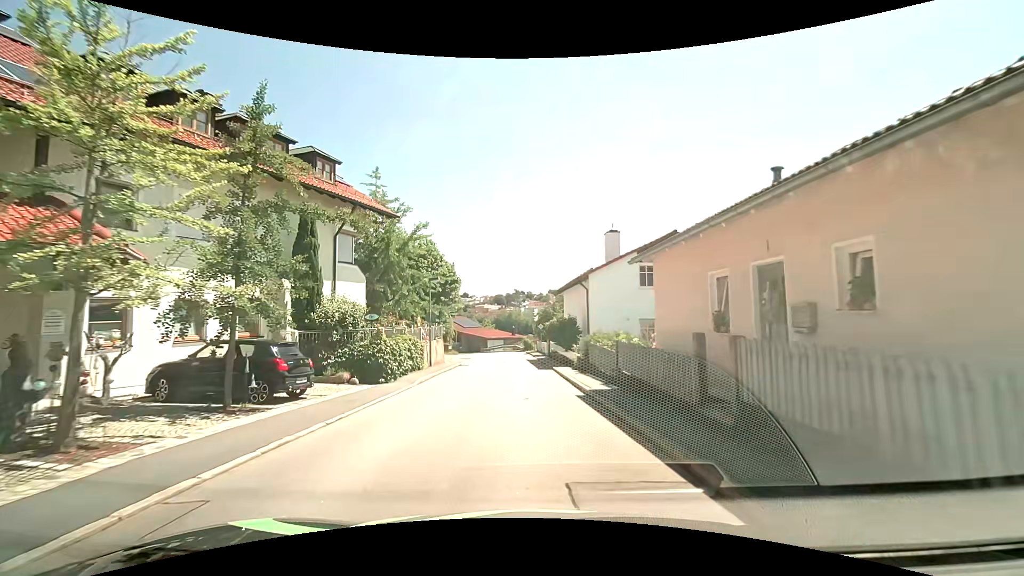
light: Day
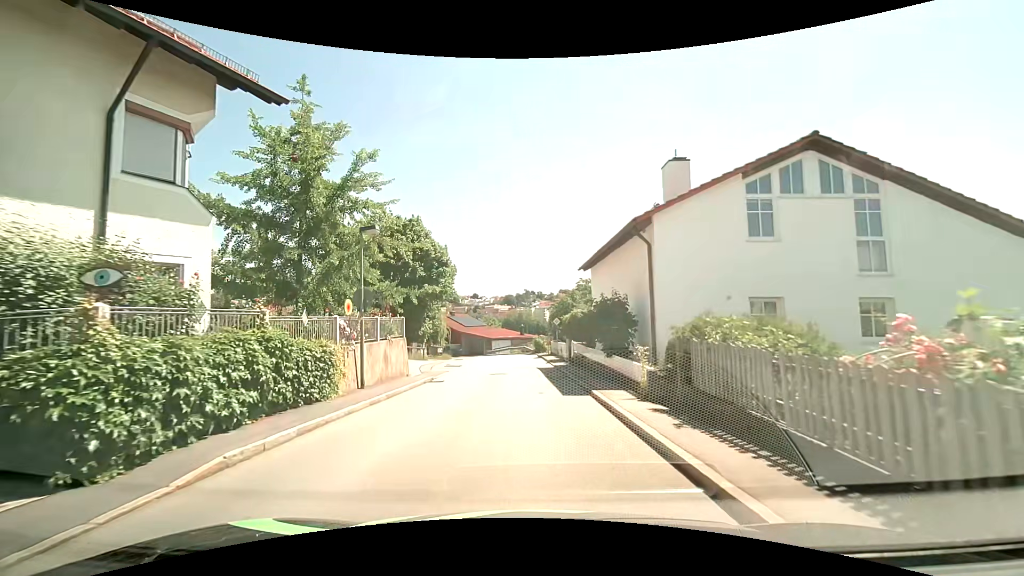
(-0.1, +12.1) m; -1°
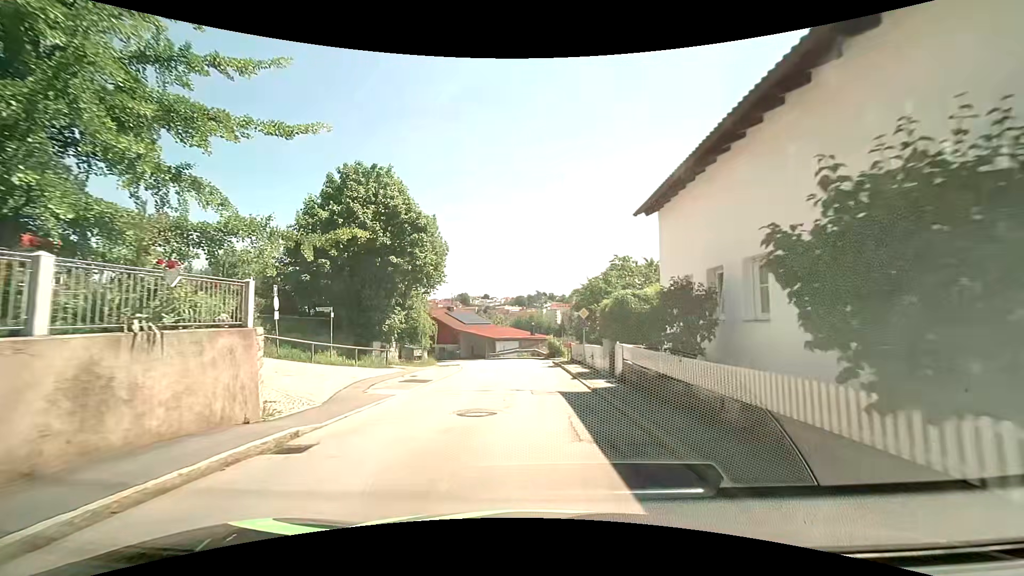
(-0.2, +12.2) m; -2°
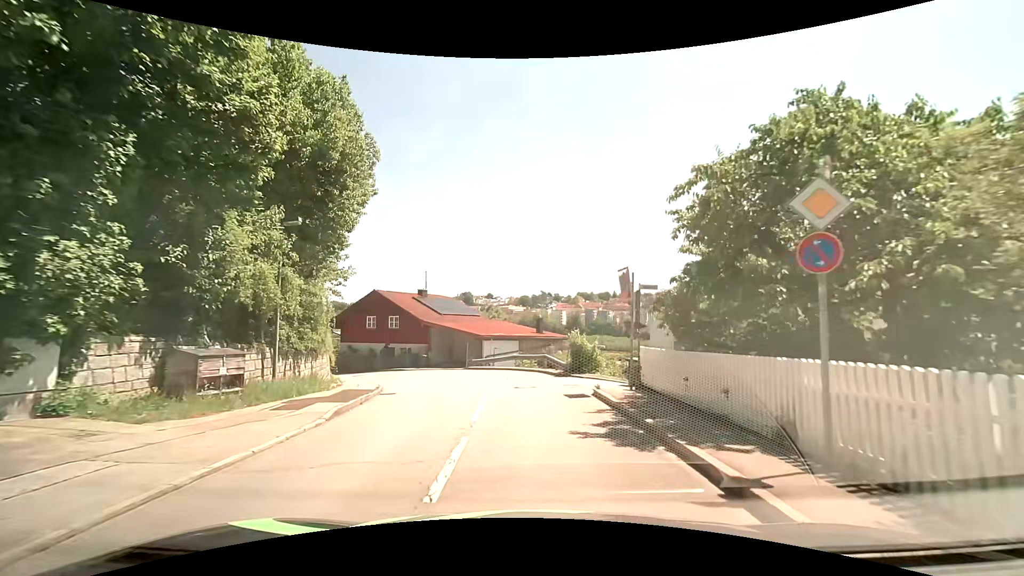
(0.0, +20.1) m; 0°
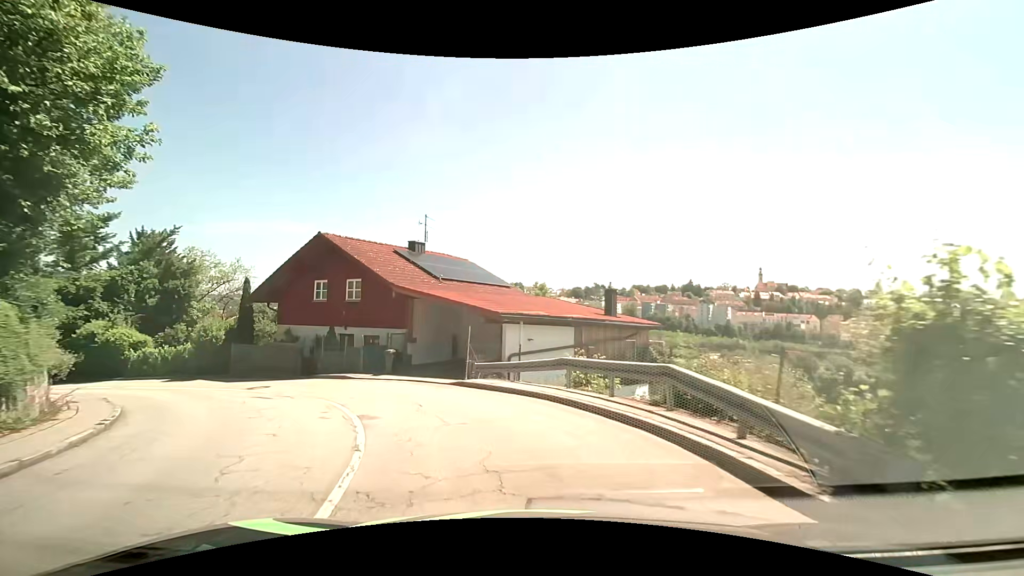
(-0.3, +18.9) m; -5°
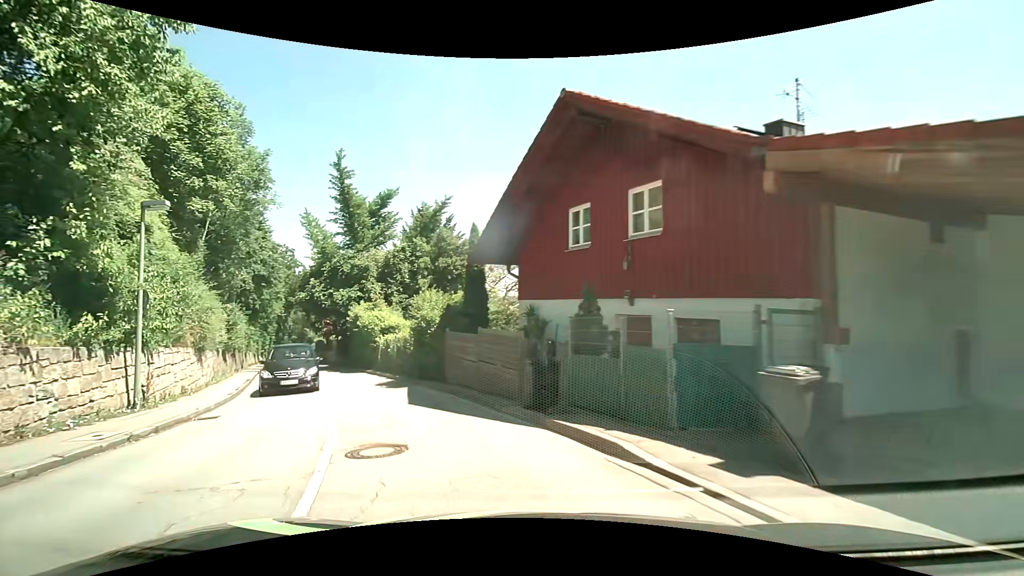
(-3.7, +14.5) m; -34°
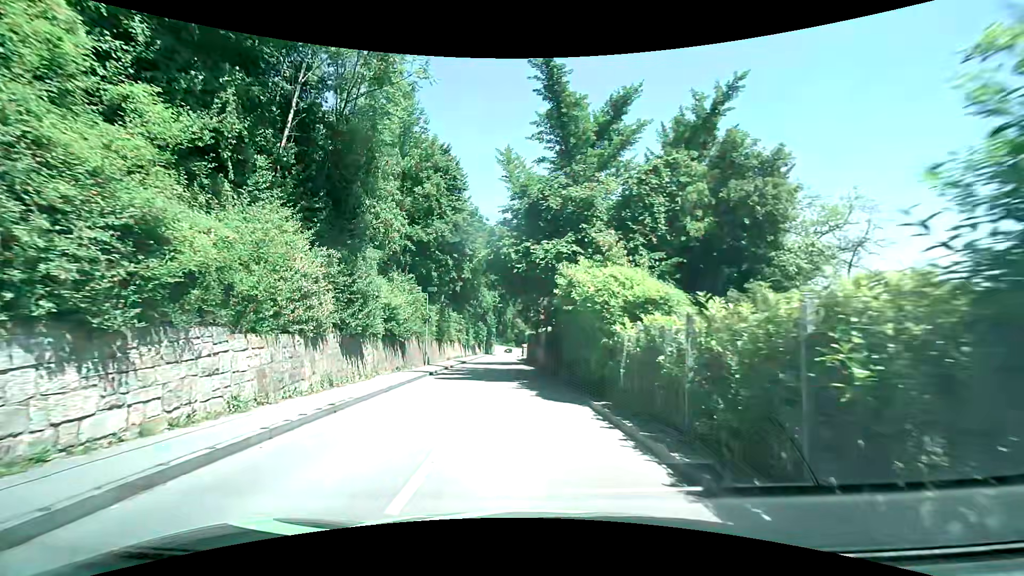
(-4.5, +14.9) m; -27°
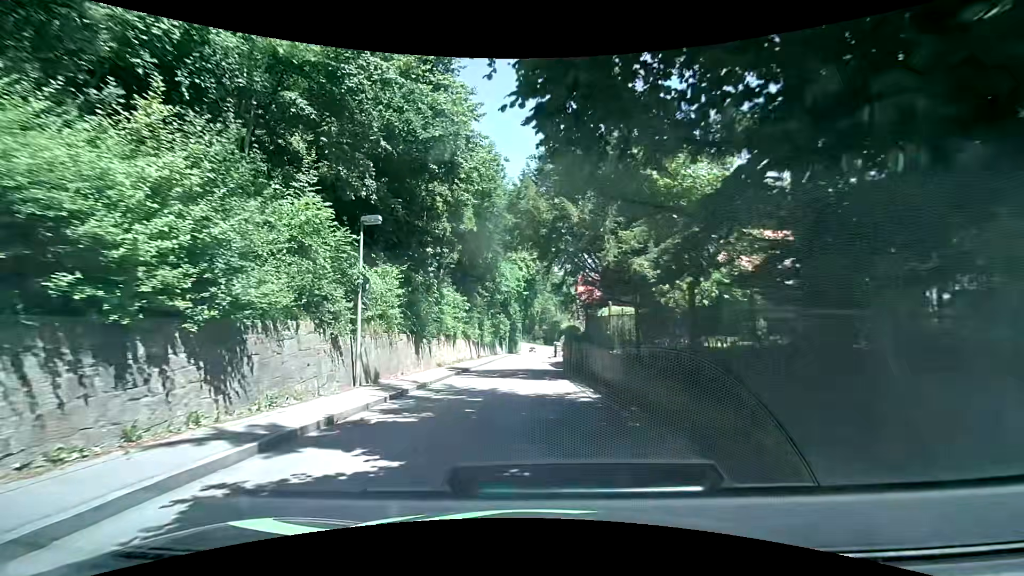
(-0.6, +16.5) m; -2°
(0, +10) (0, +20) (0, +30) (0, +40) (0, +50) (0, +60) (+1, +70) (+1, +80) (+1, +90) (+2, +100) m
